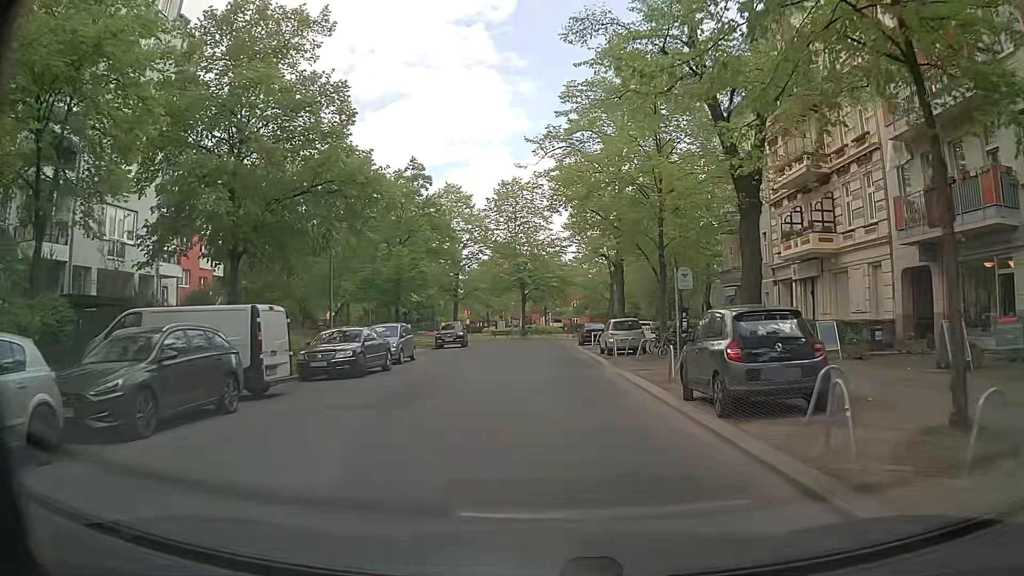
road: residential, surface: asphalt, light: Day
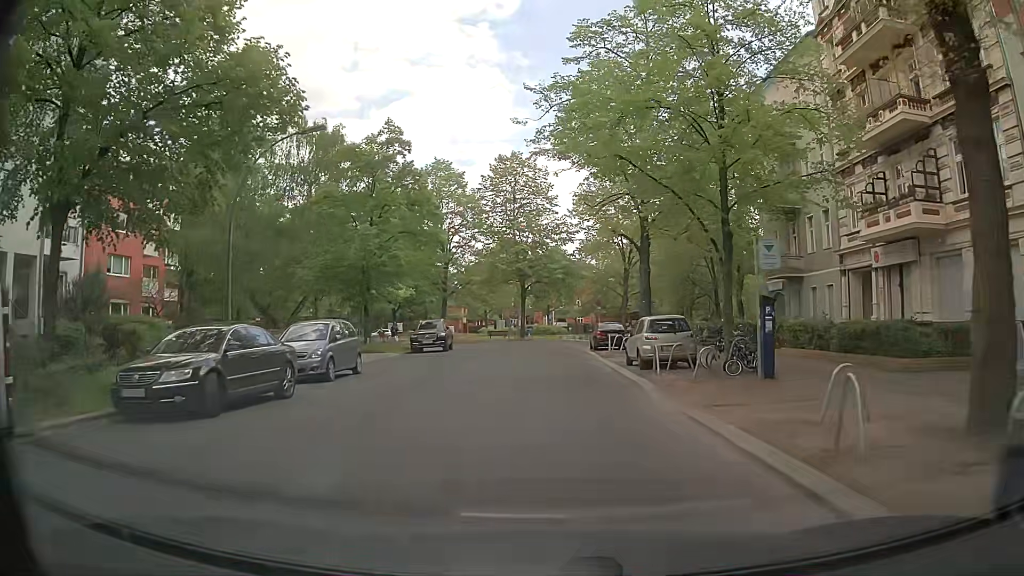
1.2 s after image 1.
(0.0, +9.0) m; 0°
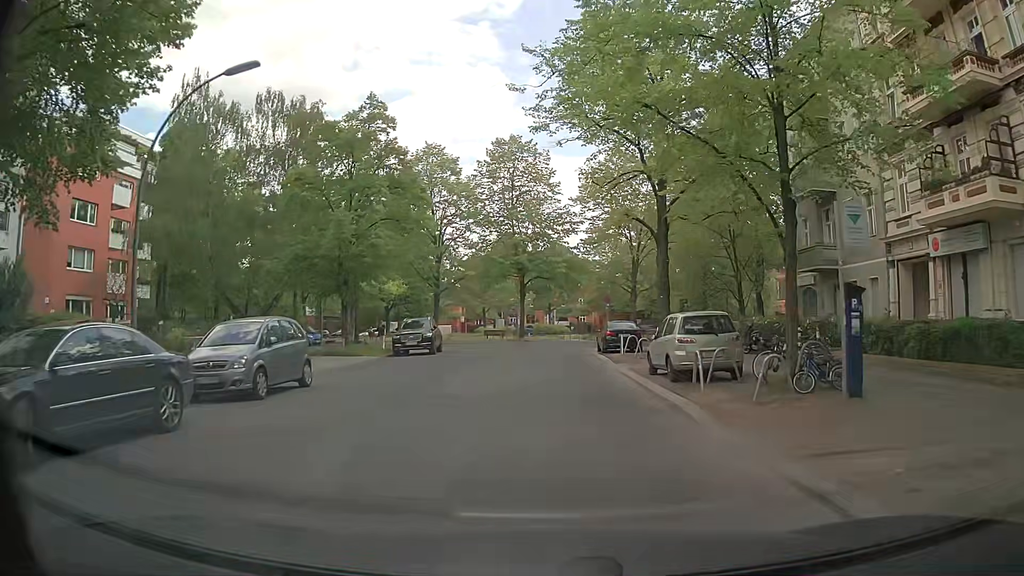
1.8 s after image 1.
(0.0, +4.5) m; -1°
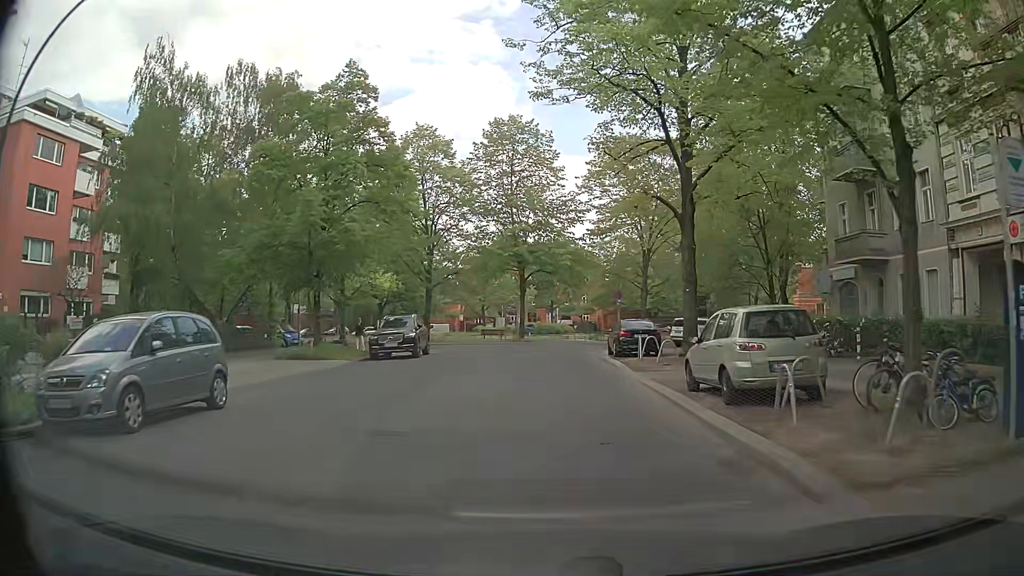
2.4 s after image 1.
(0.0, +4.5) m; +1°
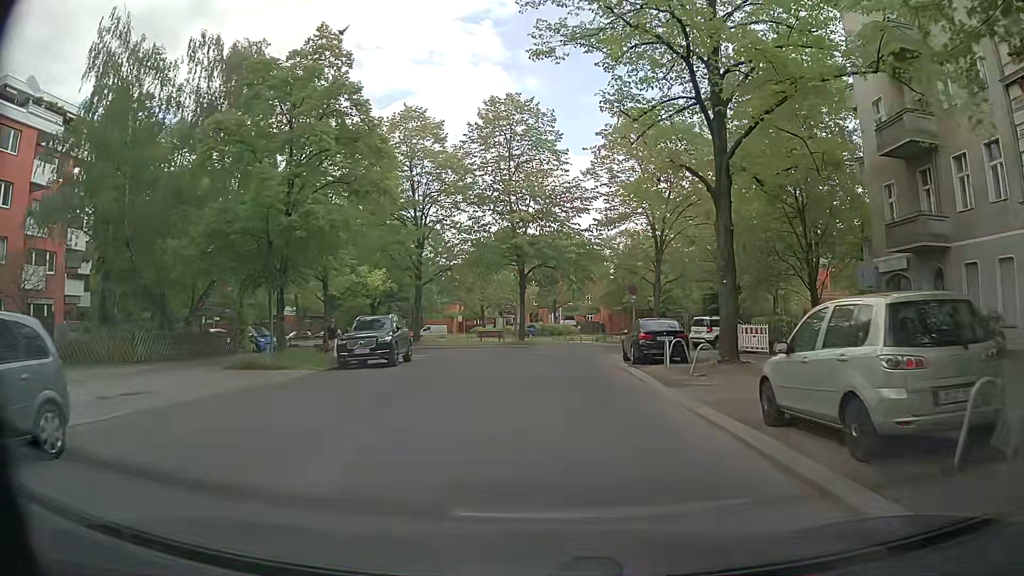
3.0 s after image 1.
(0.0, +4.5) m; 0°
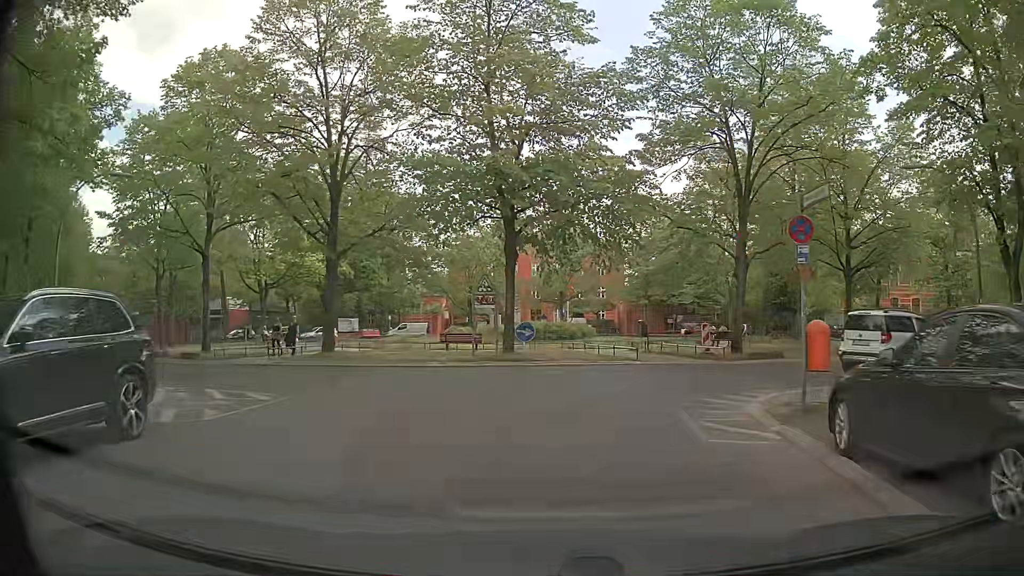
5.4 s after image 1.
(0.0, +17.8) m; -1°
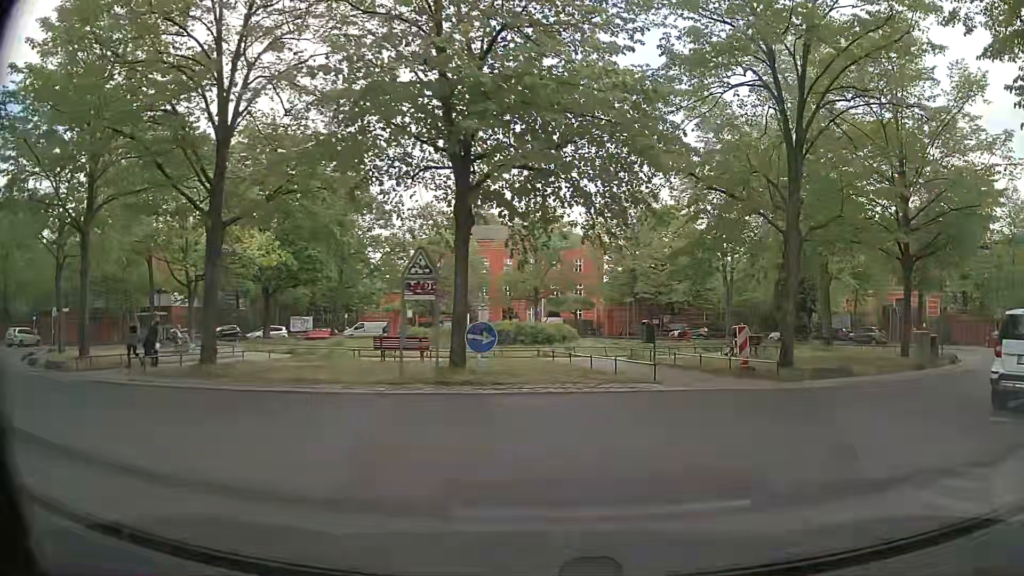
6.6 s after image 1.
(+0.1, +7.5) m; +2°
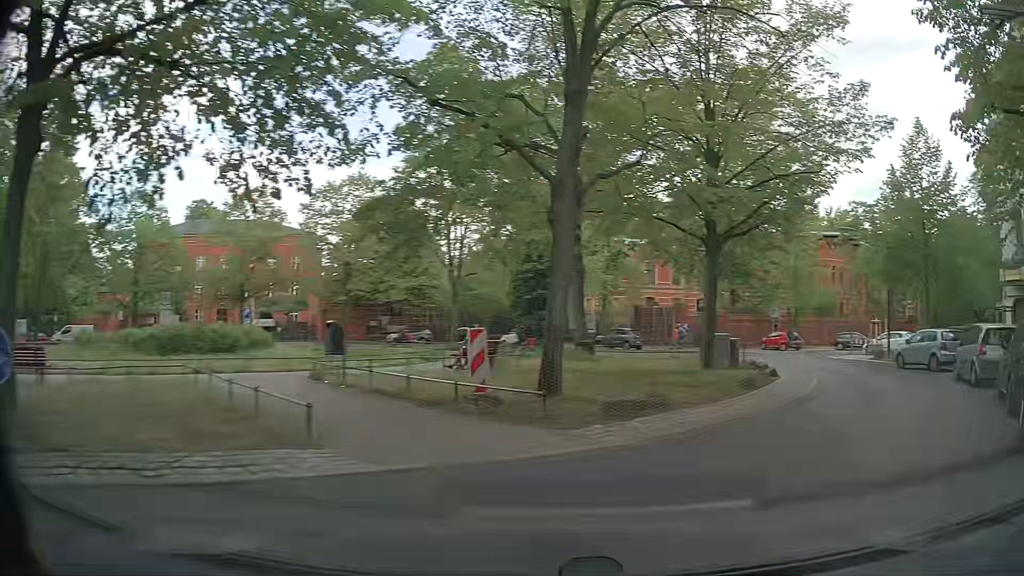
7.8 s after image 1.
(+1.2, +6.9) m; +23°
